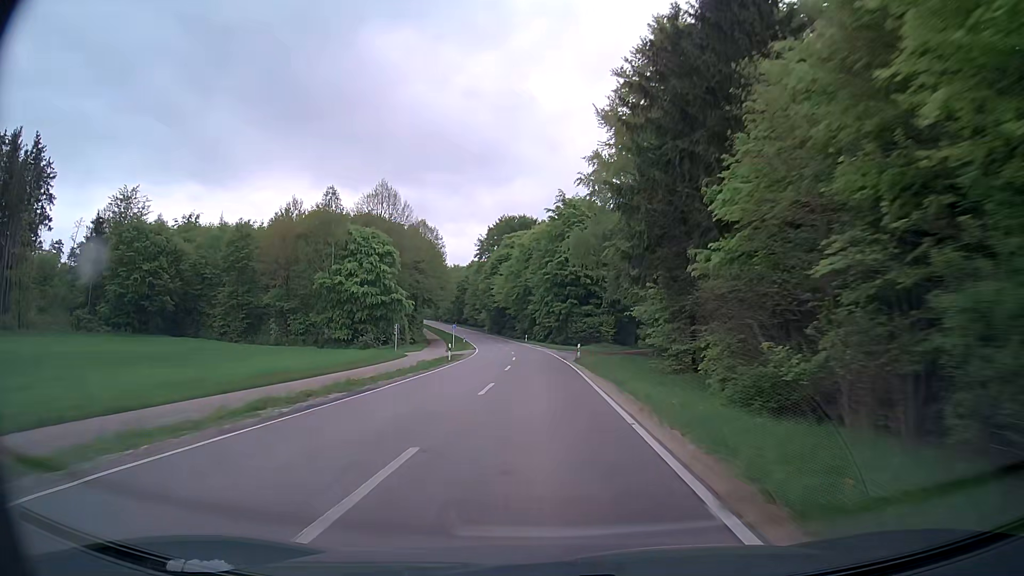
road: secondary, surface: asphalt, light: Day
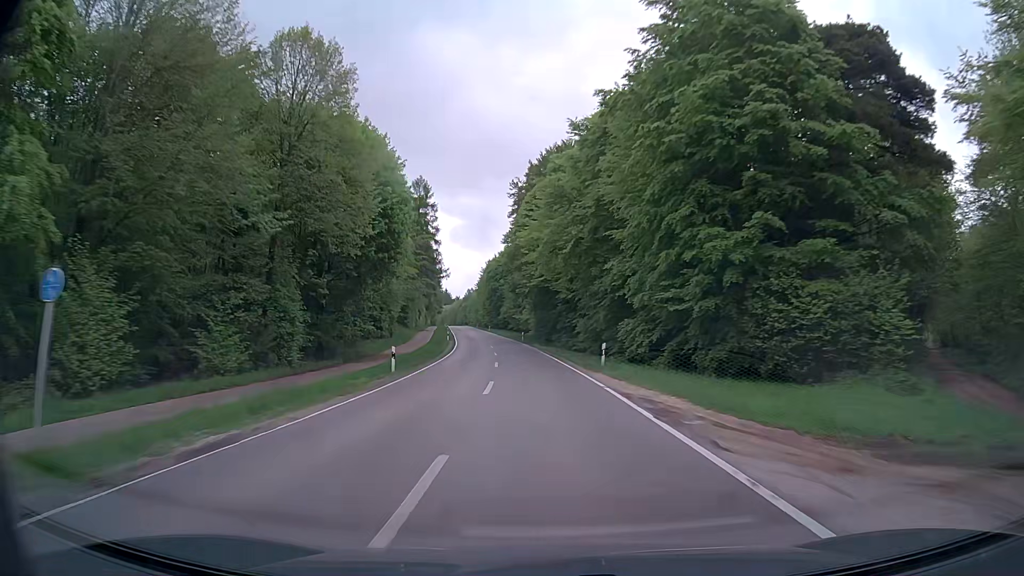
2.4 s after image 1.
(-2.3, +61.0) m; -6°
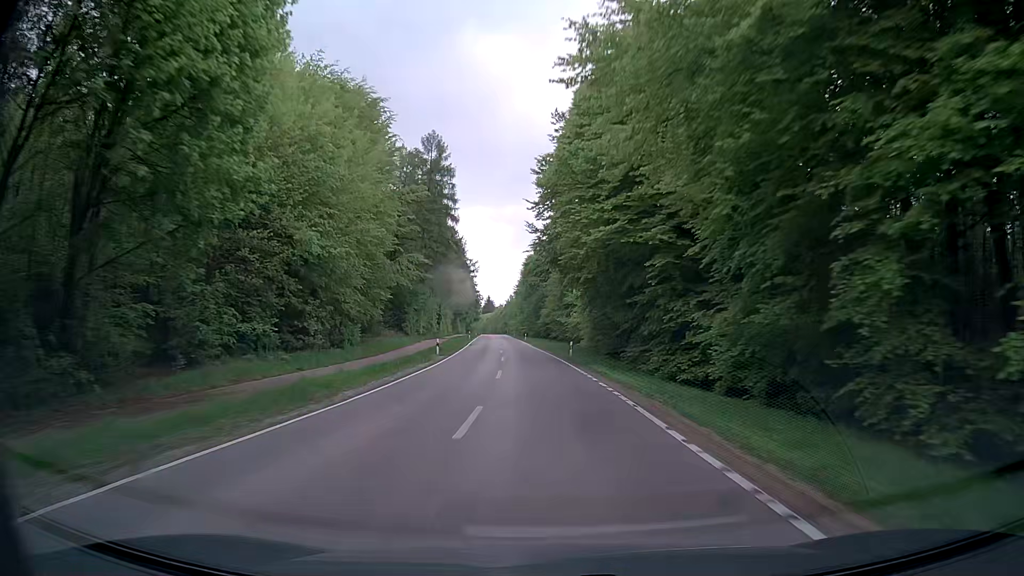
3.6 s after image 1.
(-1.2, +31.1) m; -4°
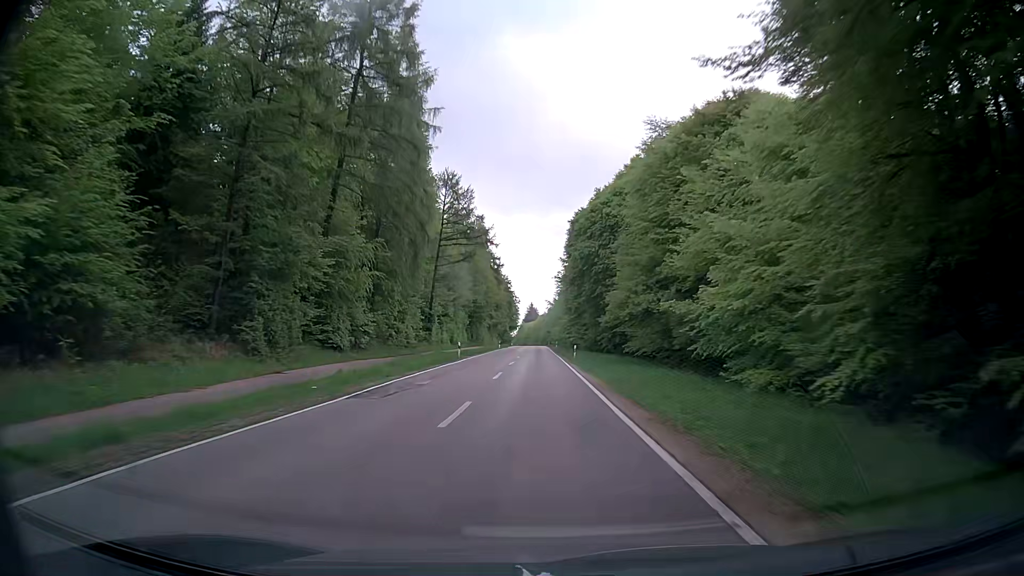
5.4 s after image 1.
(-1.7, +47.1) m; -4°
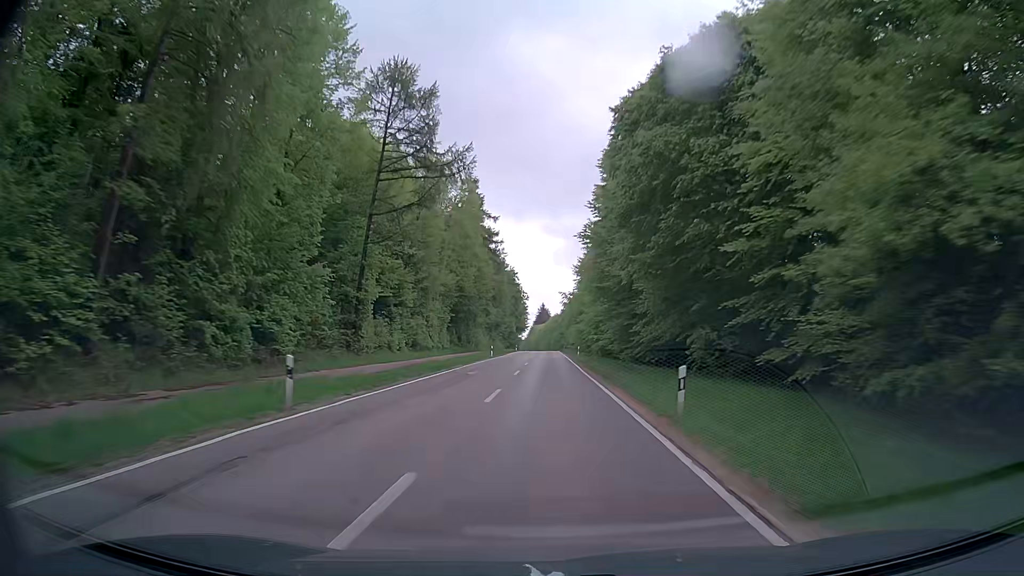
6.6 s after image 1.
(-0.5, +31.7) m; -2°
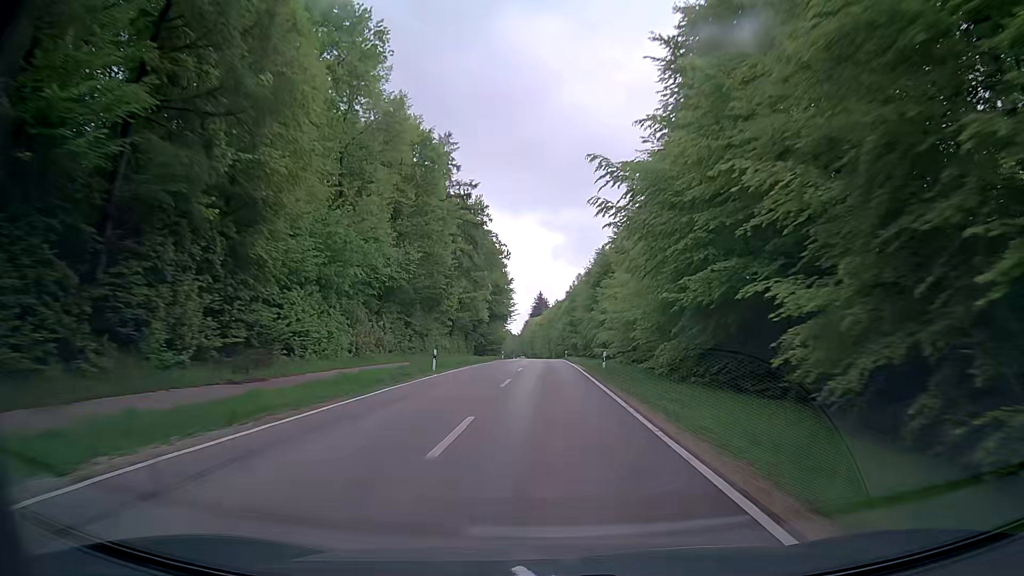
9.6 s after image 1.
(+0.5, +79.7) m; 0°
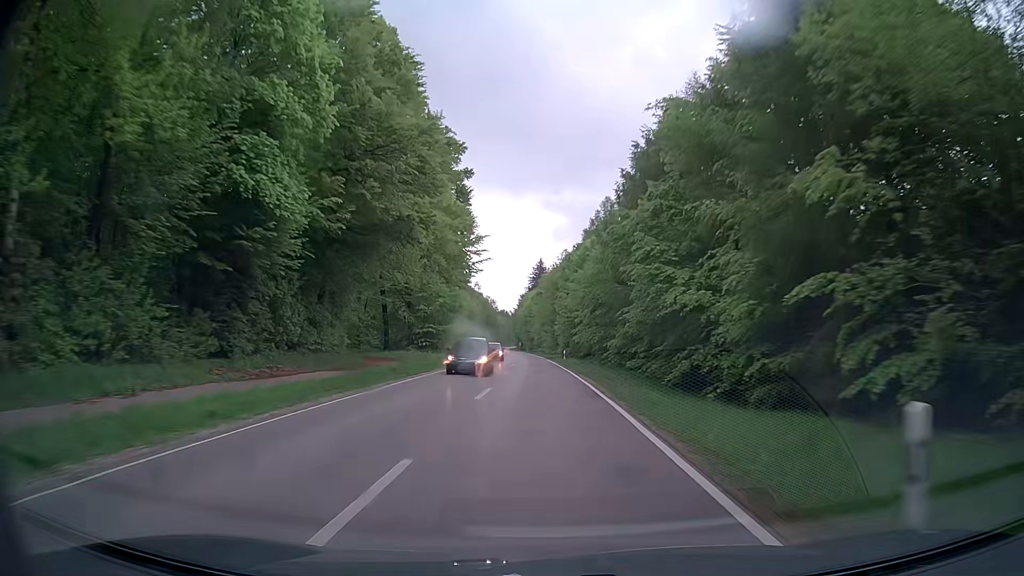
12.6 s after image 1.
(+0.2, +76.6) m; 0°
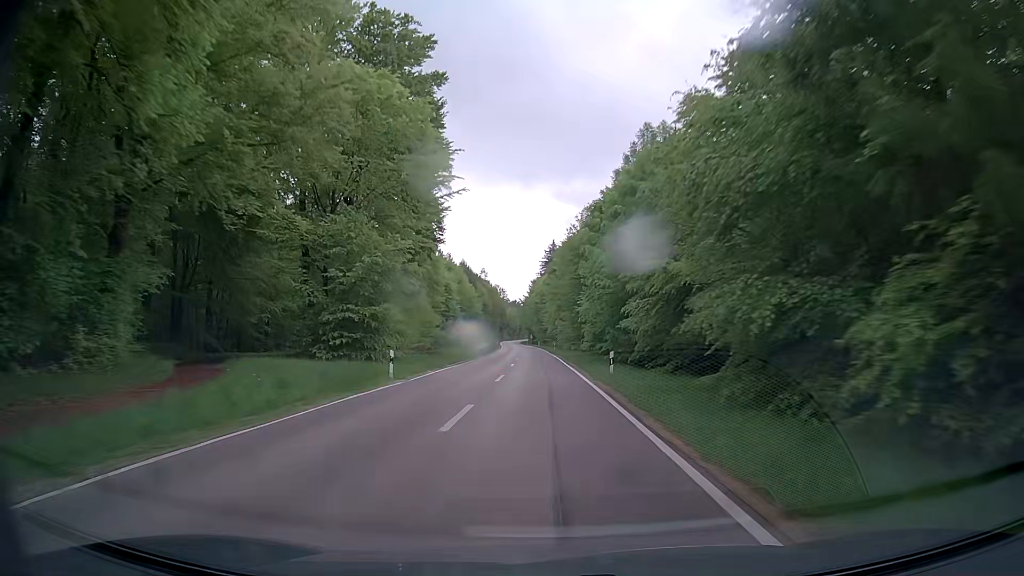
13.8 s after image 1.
(-0.1, +29.8) m; -1°
(0, +10) (0, +20) (0, +30) (-1, +40) (-1, +50) (-1, +60) (-2, +70) (-2, +80) (-3, +90) (-3, +100) m
